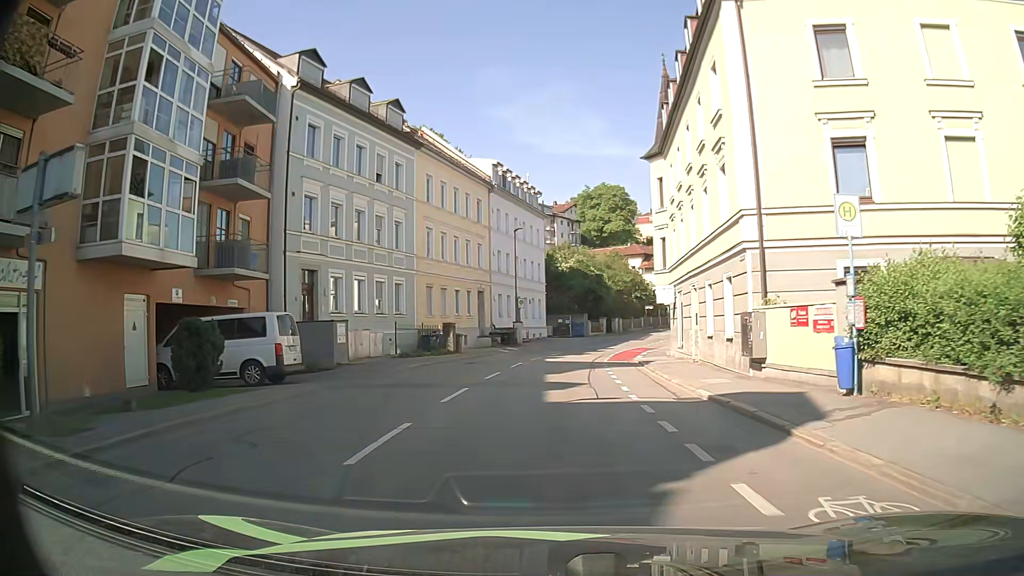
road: tertiary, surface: asphalt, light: Day
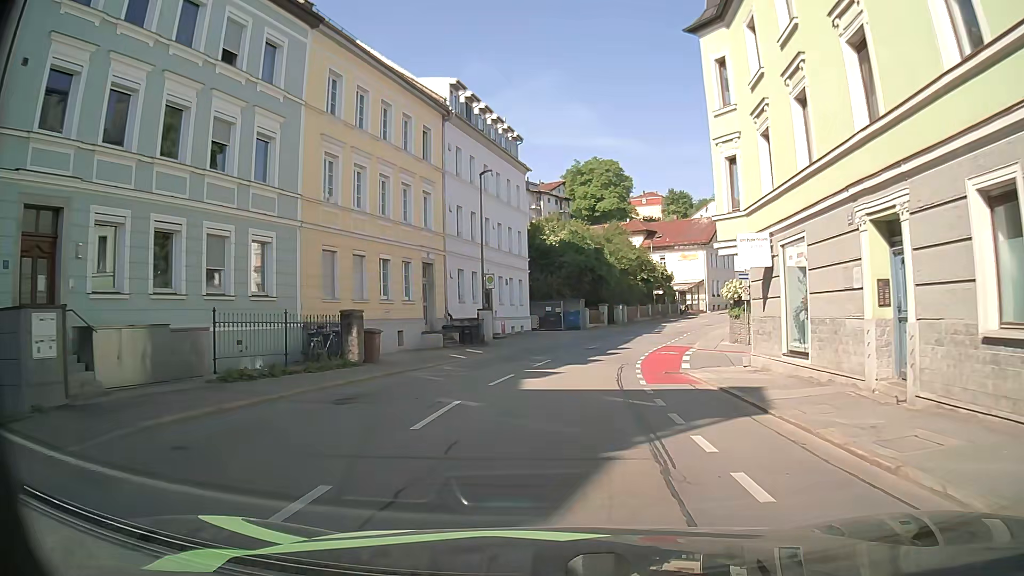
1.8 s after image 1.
(+0.2, +15.8) m; +1°
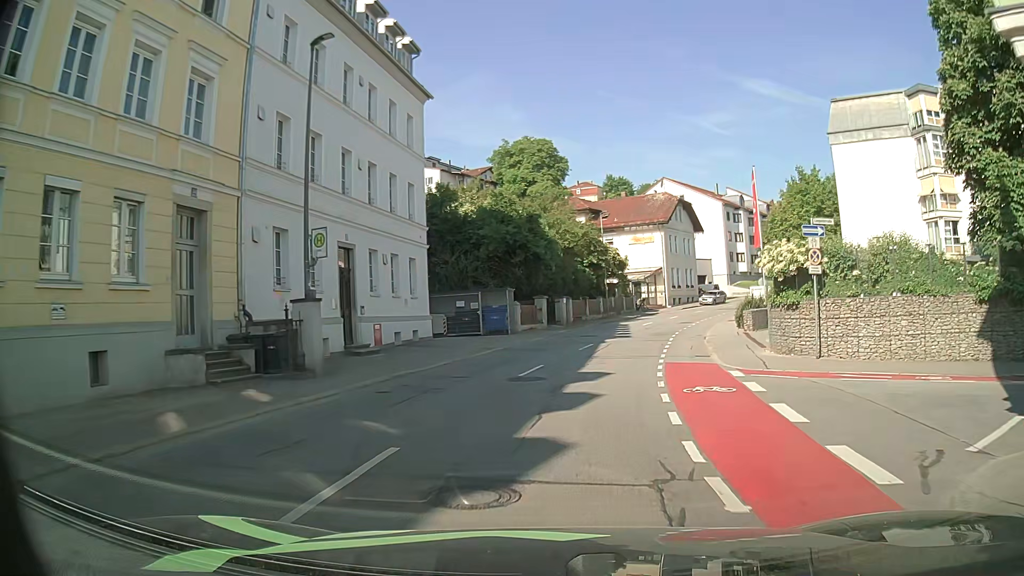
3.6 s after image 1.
(+0.8, +16.2) m; +5°
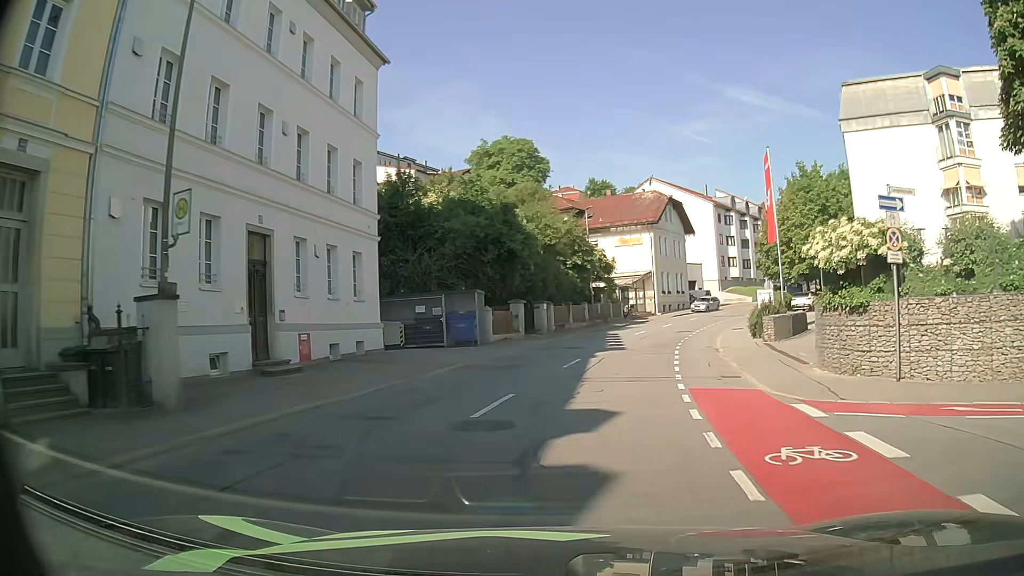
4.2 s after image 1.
(+0.1, +5.6) m; +3°
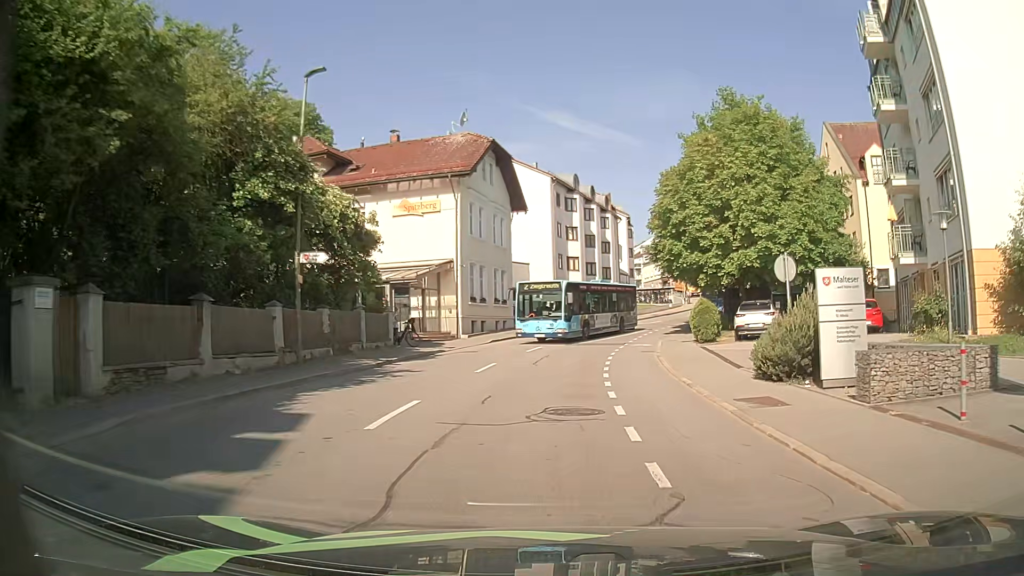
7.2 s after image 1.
(+3.4, +27.5) m; +15°
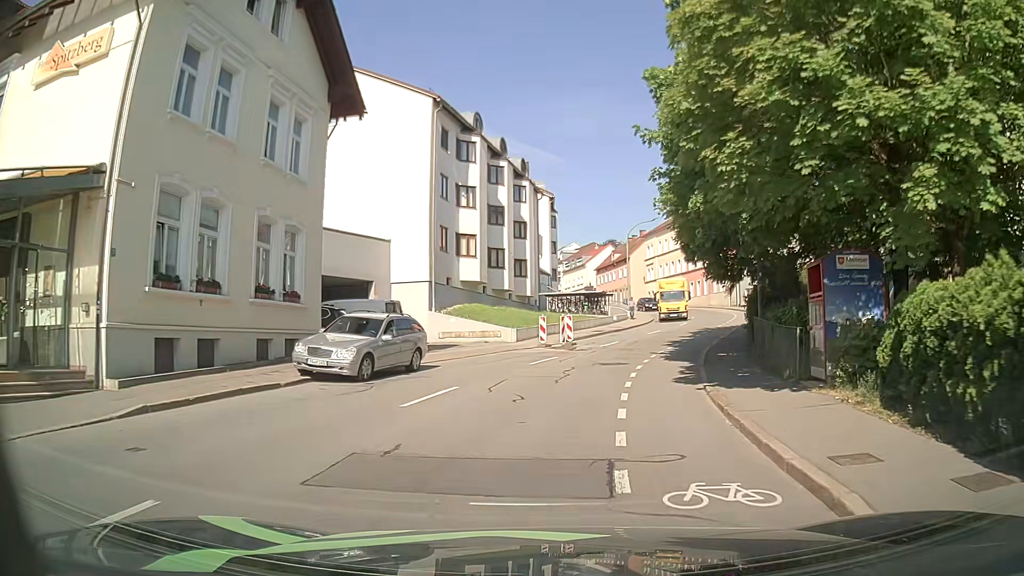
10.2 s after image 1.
(+2.0, +24.0) m; +7°
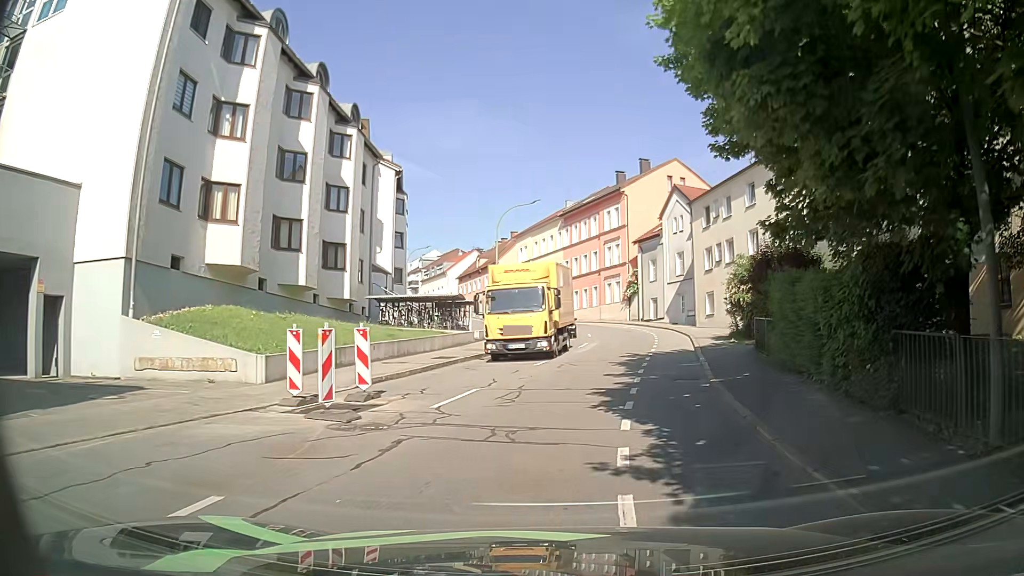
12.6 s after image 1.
(+1.8, +16.9) m; +11°
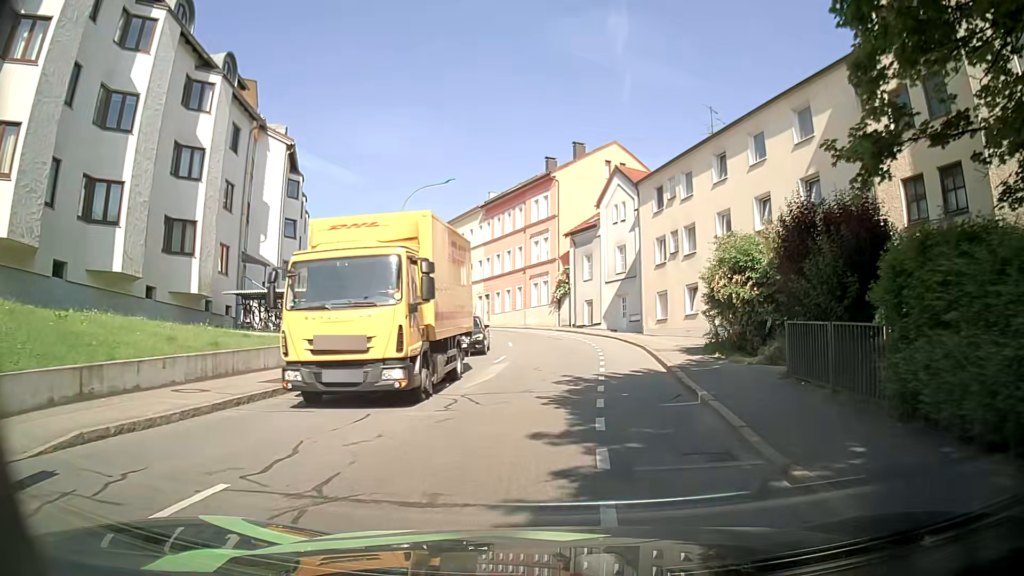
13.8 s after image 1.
(+0.6, +8.3) m; +8°
(0, +10) (+1, +20) (0, +30) (-1, +40) (-4, +49) (-8, +58) (-13, +67) (-18, +76) (-23, +85) (-28, +93) m
